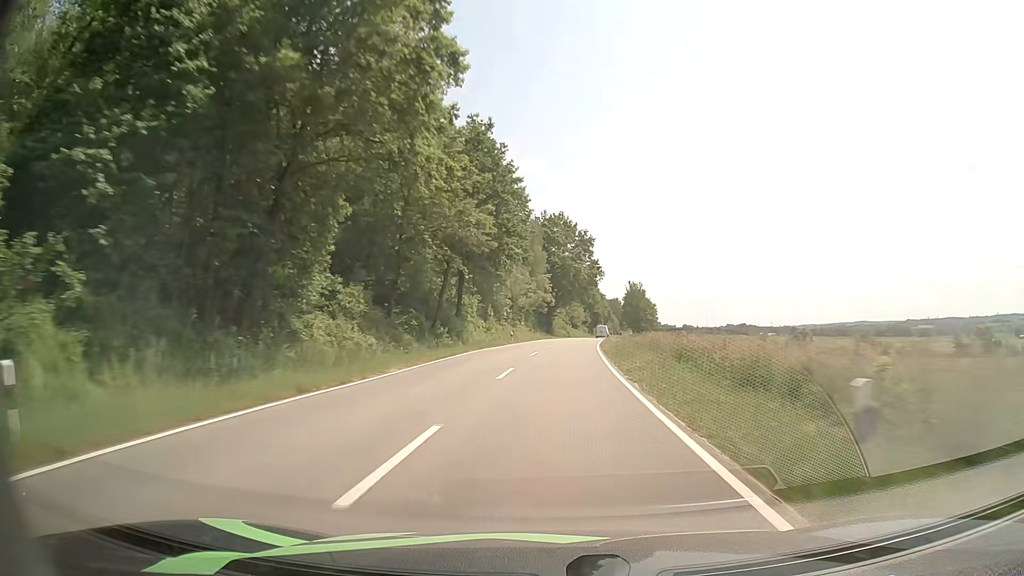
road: tertiary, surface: asphalt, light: Day
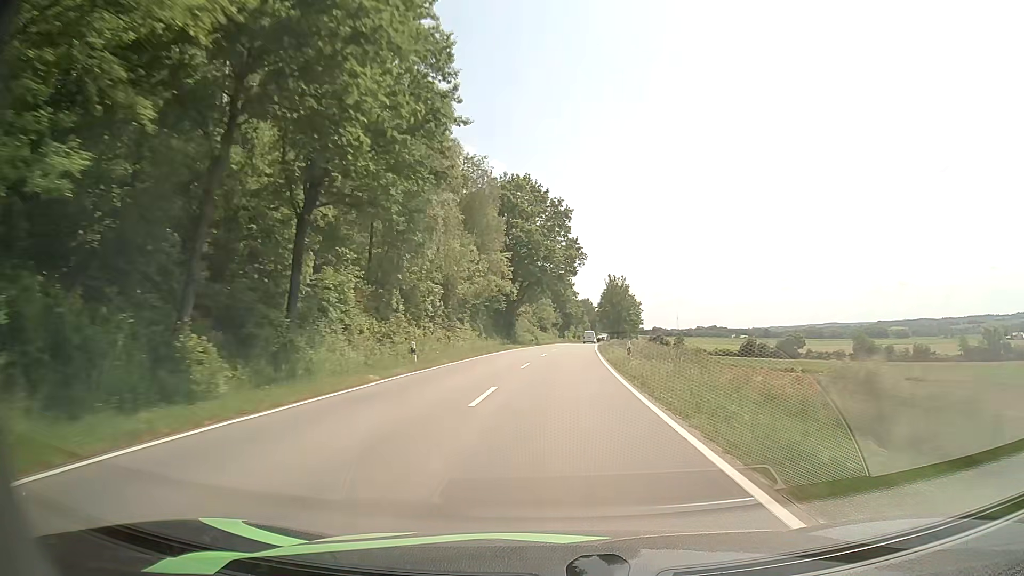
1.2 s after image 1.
(+0.6, +30.5) m; +3°
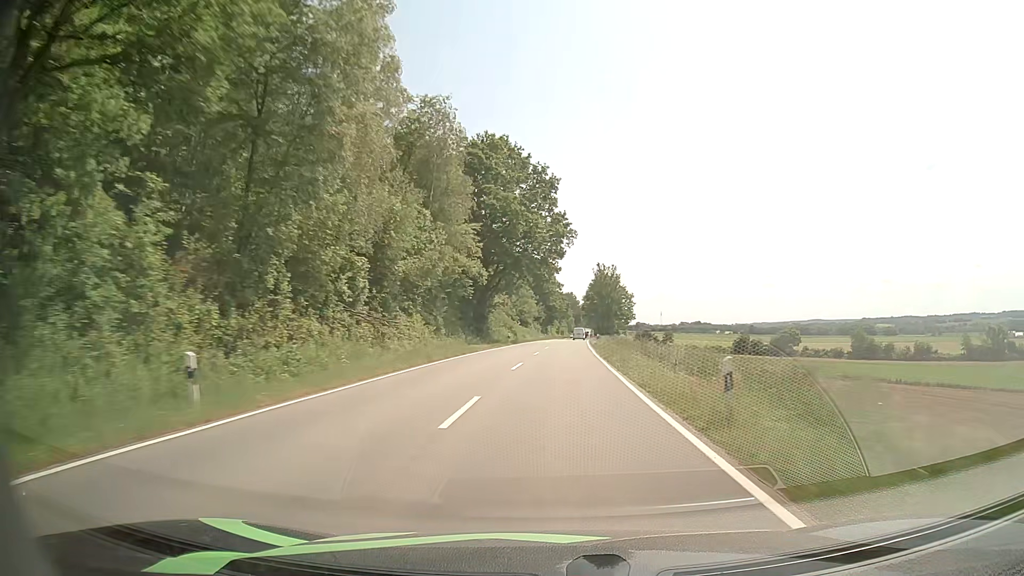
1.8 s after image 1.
(+0.2, +15.1) m; +1°
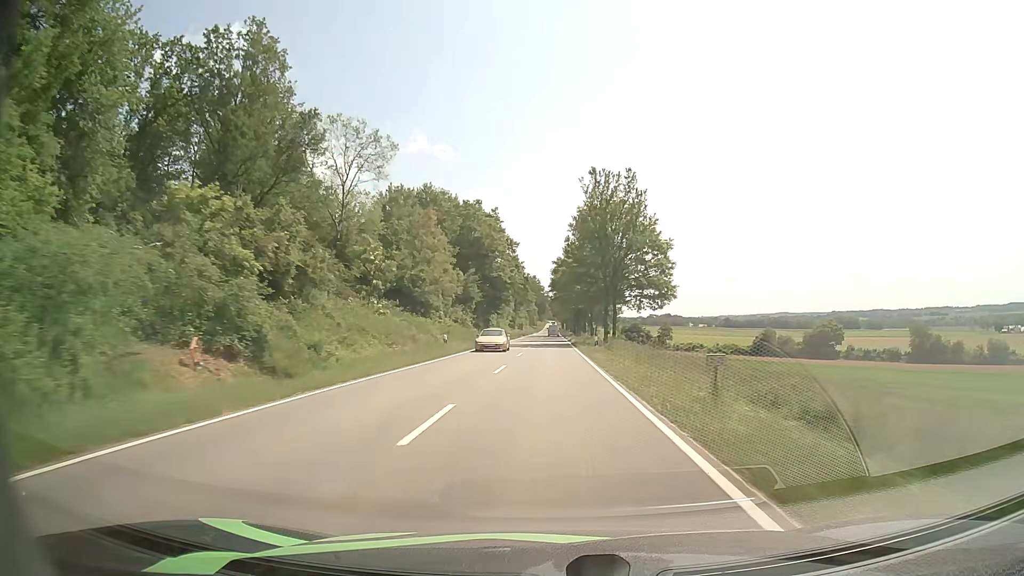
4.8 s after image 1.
(+3.0, +75.2) m; +3°
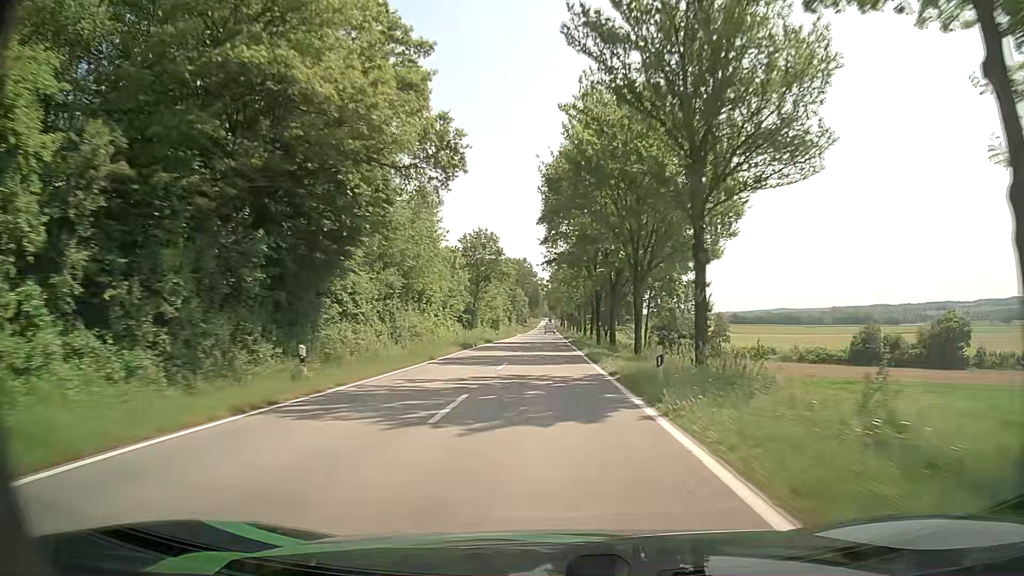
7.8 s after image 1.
(+0.4, +72.7) m; 0°
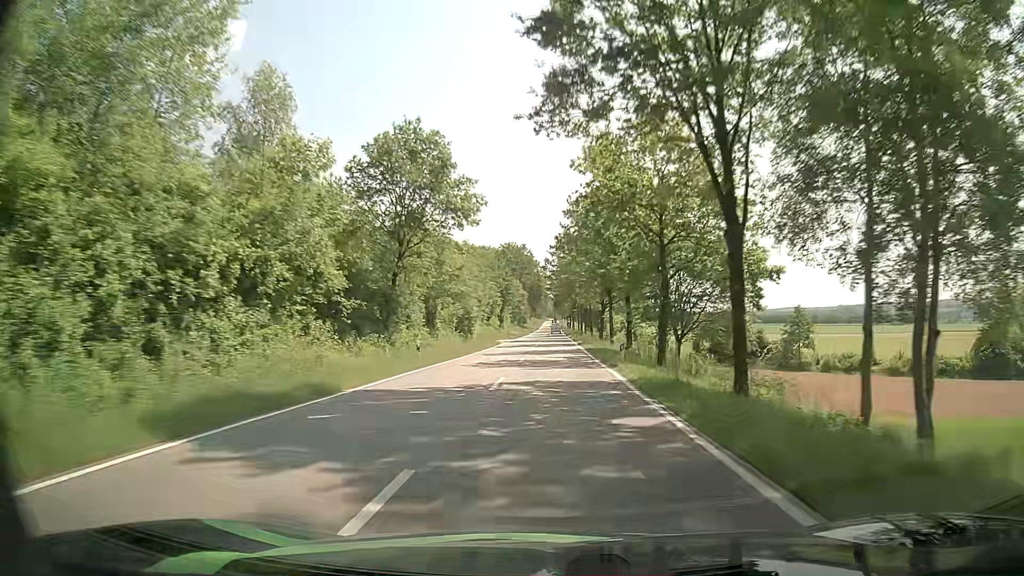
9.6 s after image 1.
(-0.2, +44.3) m; -1°
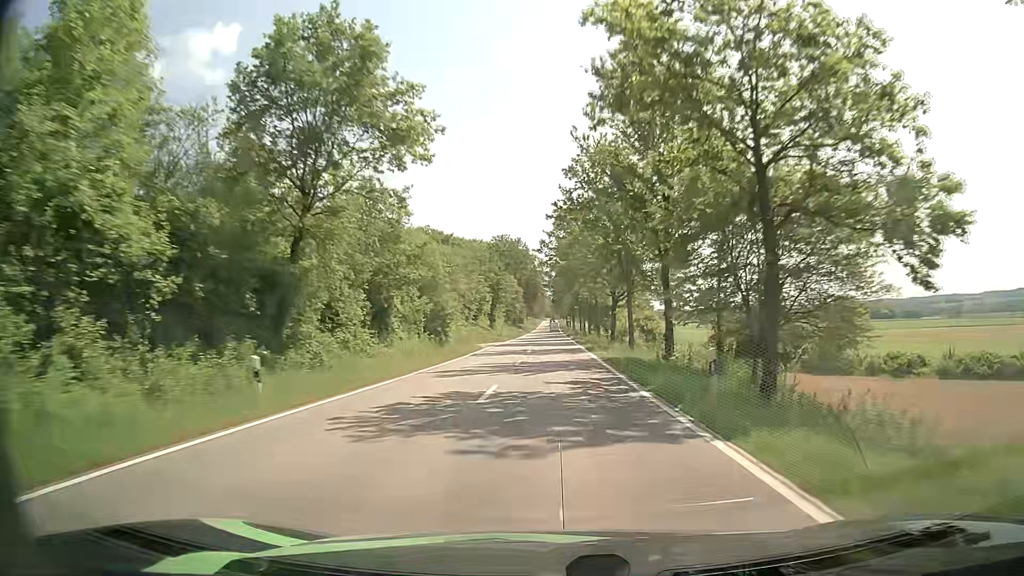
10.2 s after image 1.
(+0.2, +14.9) m; +1°
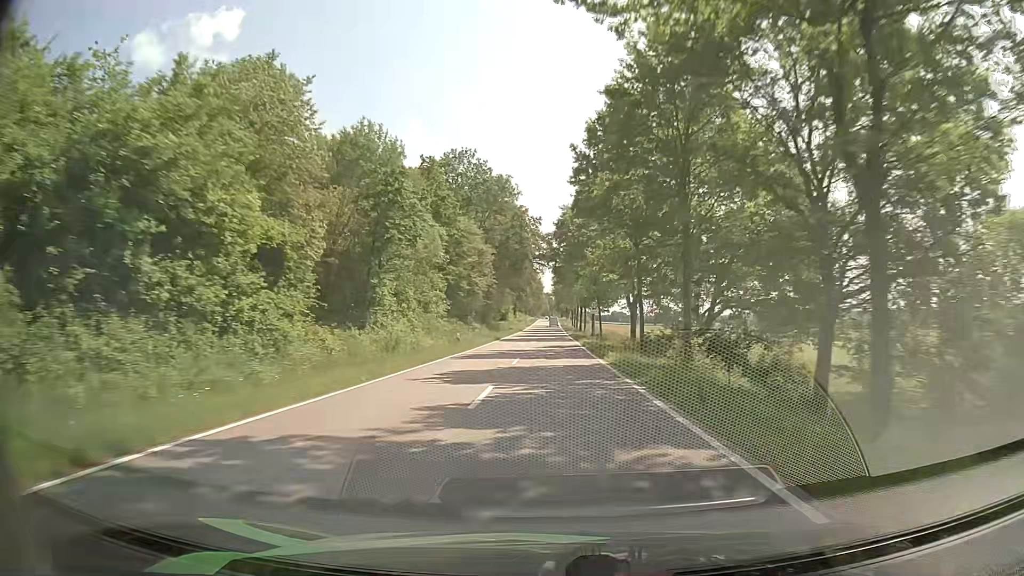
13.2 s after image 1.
(+0.5, +76.0) m; +1°
(0, +10) (0, +20) (0, +30) (0, +40) (0, +50) (0, +60) (0, +70) (0, +80) (0, +90) (0, +100) m
